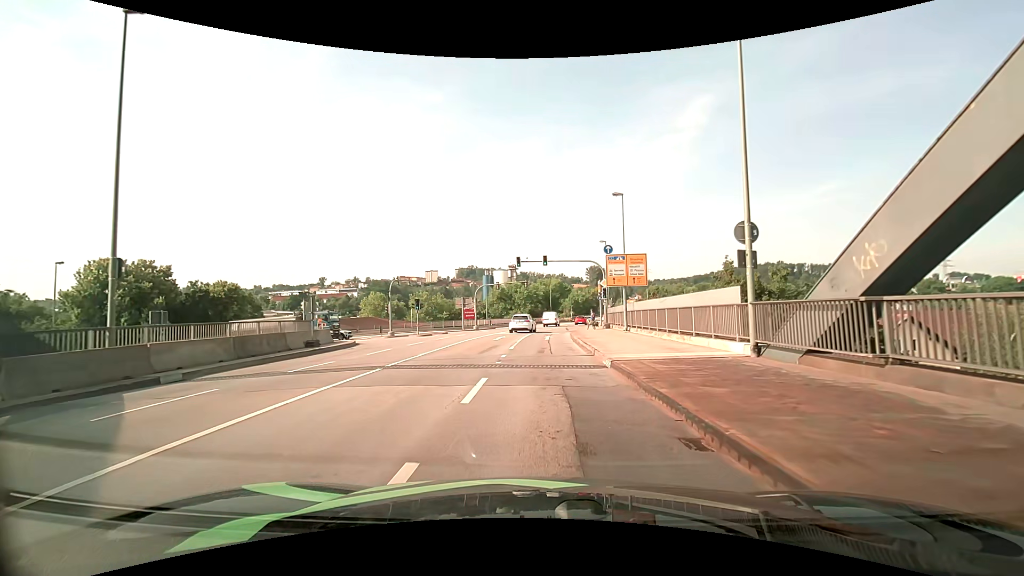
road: primary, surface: asphalt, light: Day
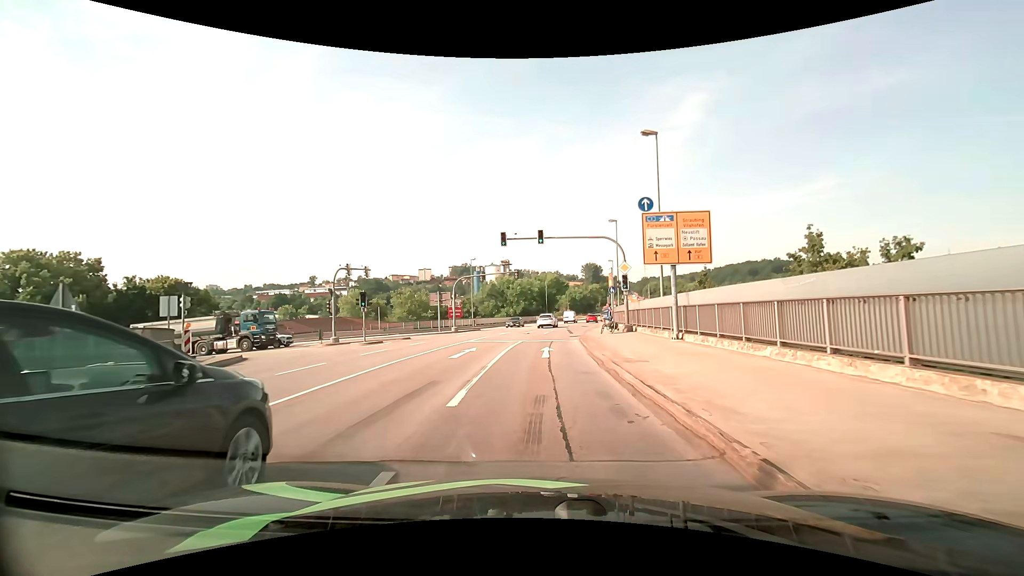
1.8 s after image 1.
(+0.1, +12.6) m; 0°
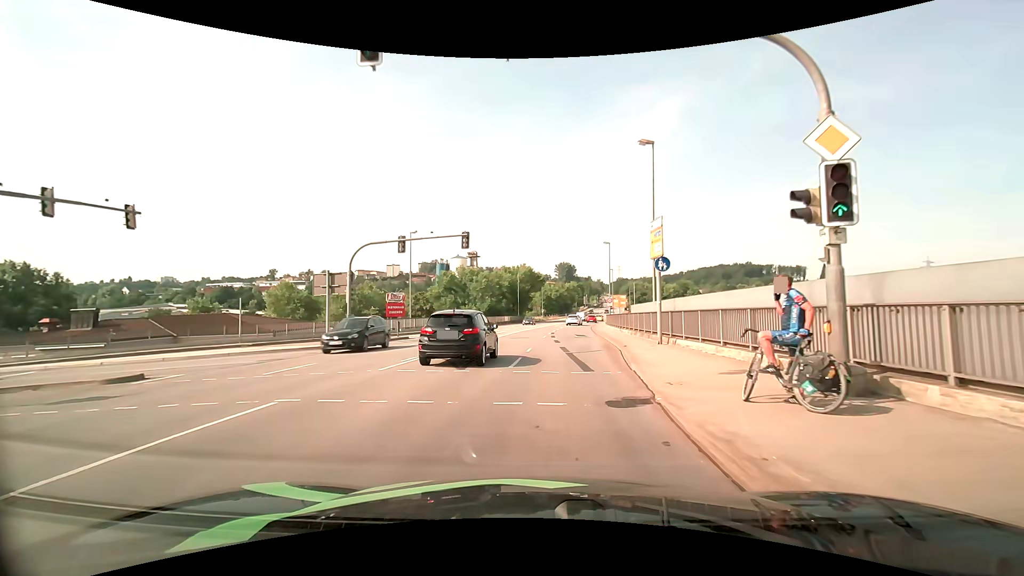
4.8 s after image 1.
(+0.6, +23.1) m; +3°
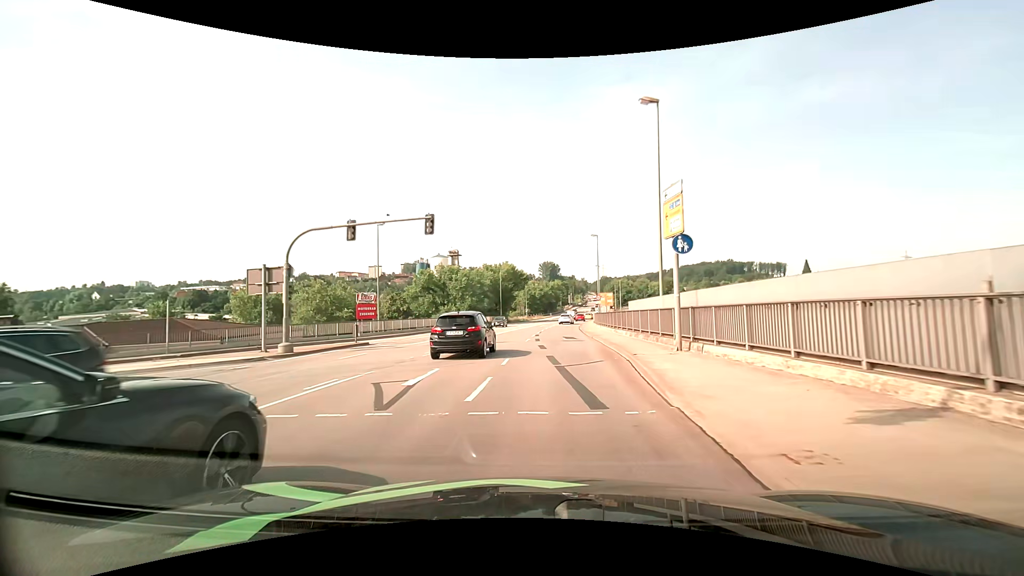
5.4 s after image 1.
(+0.1, +5.1) m; +2°
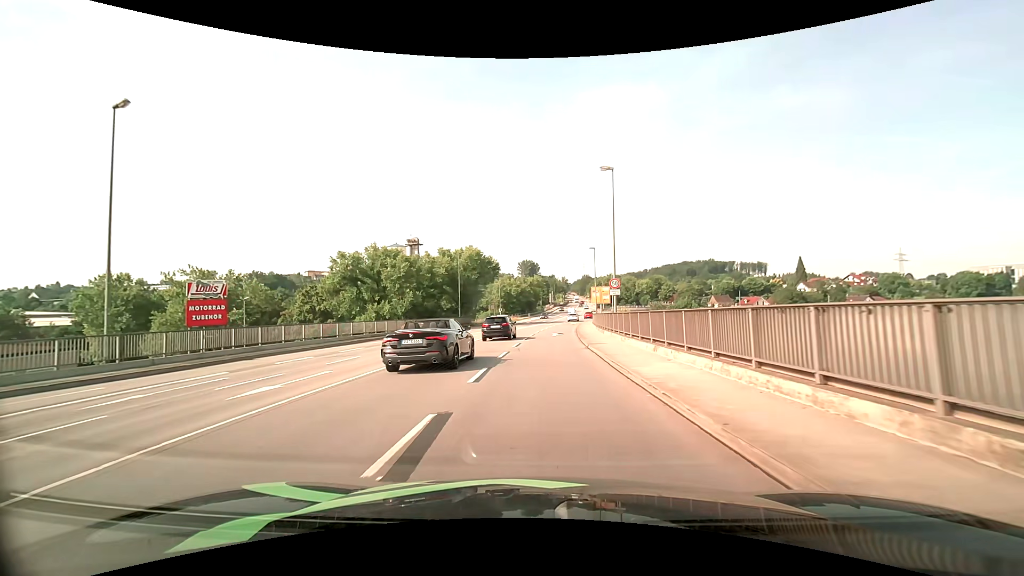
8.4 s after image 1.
(+0.9, +26.6) m; +3°
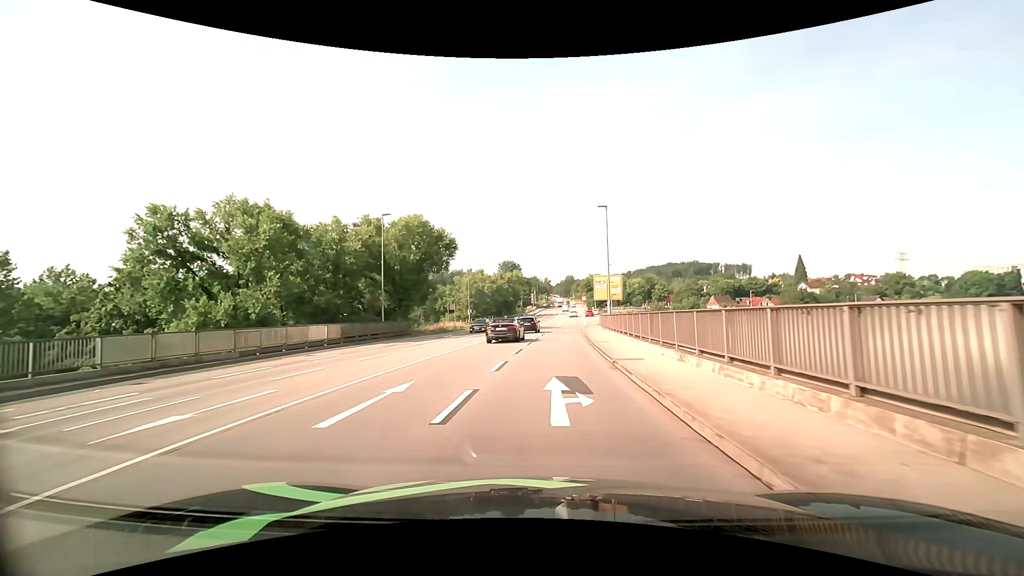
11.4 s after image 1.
(+0.4, +27.6) m; +2°
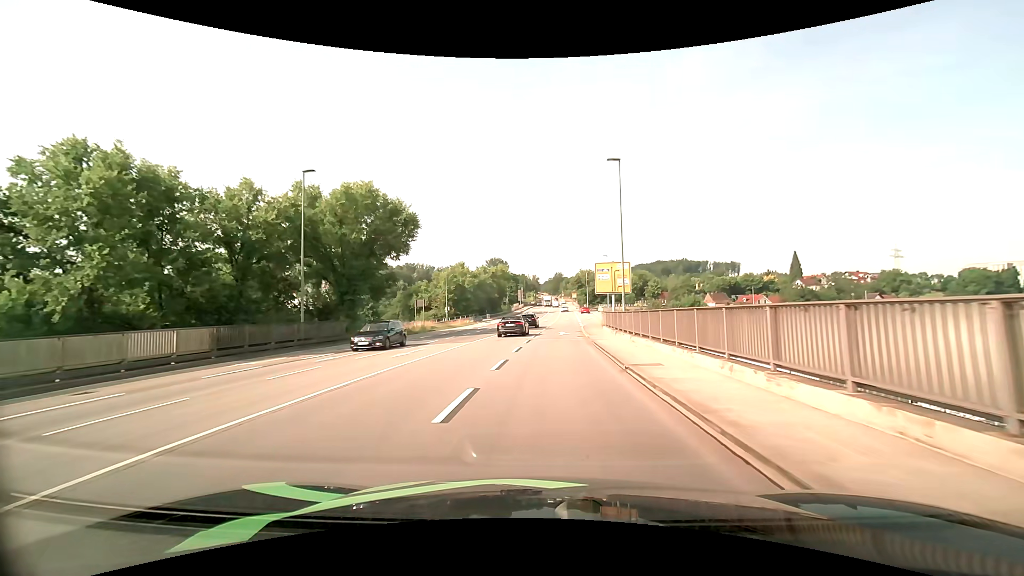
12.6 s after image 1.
(+0.1, +12.2) m; +1°
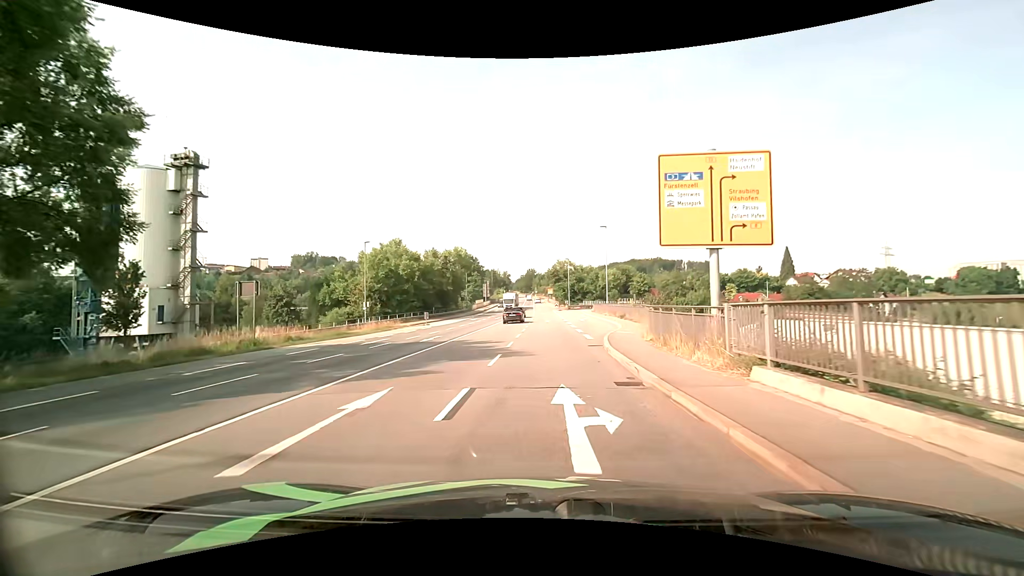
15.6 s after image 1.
(+0.8, +29.7) m; +4°
(0, +10) (+1, +20) (+2, +30) (+3, +40) (+3, +50) (+3, +60) (+3, +70) (+4, +80) (+5, +90) (+8, +99) m
